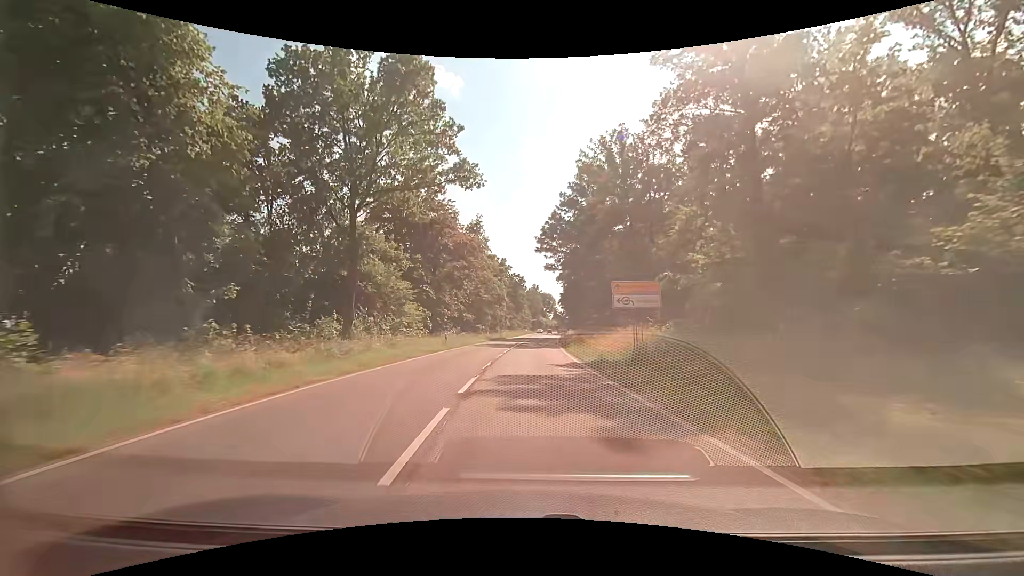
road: secondary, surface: asphalt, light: Day
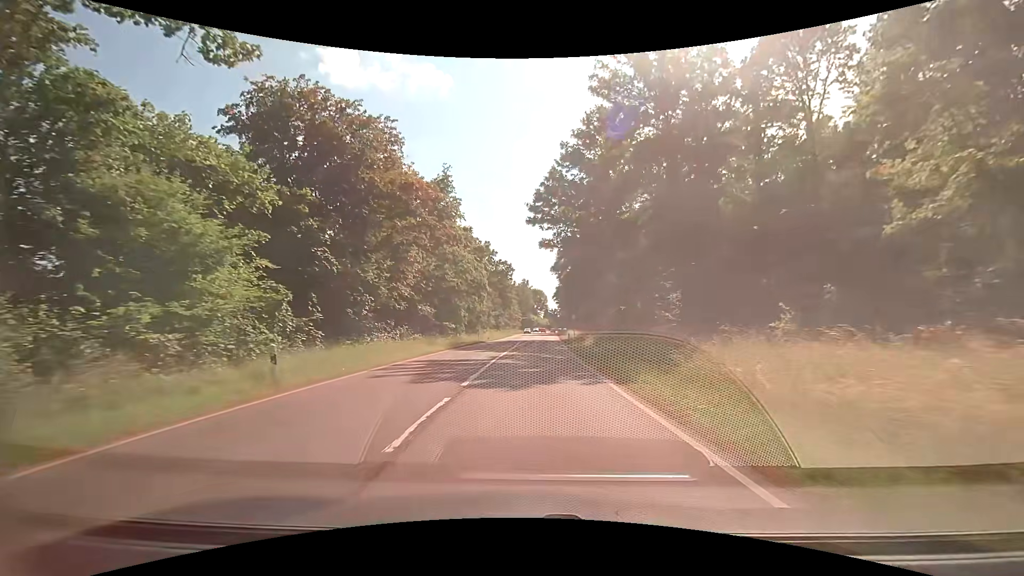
(+0.1, +22.9) m; +1°
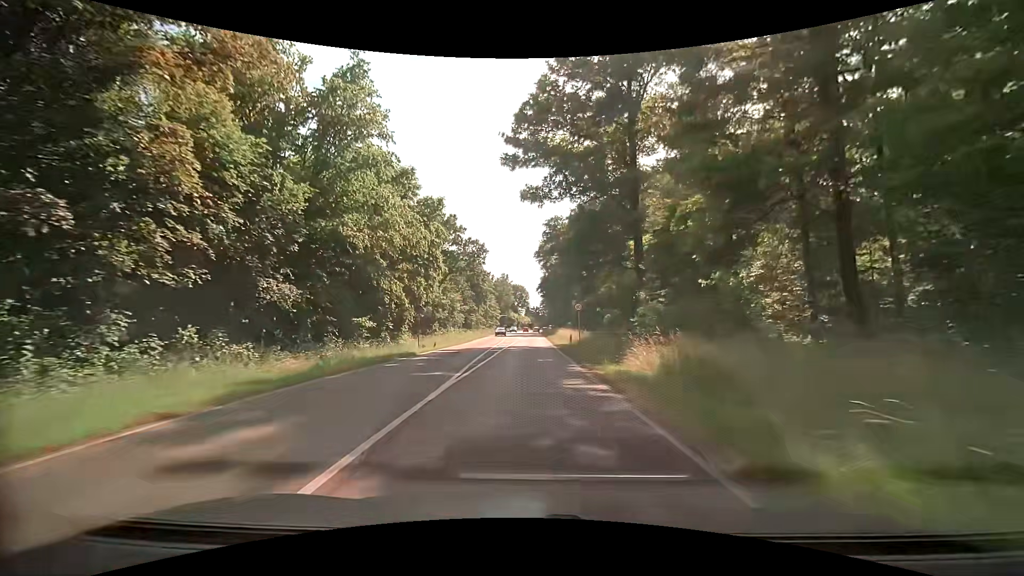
(+0.6, +23.1) m; +2°
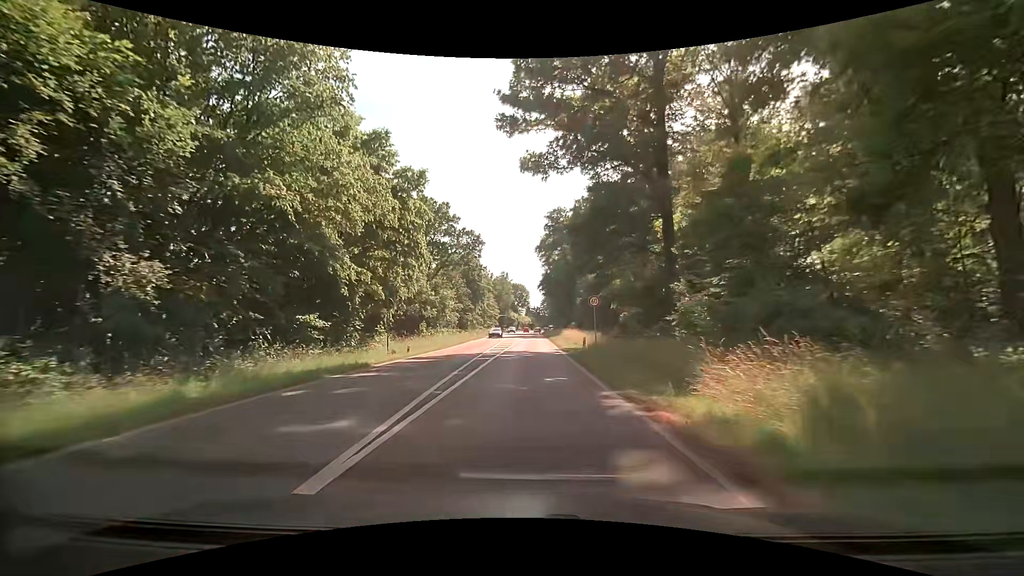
(0.0, +7.6) m; +1°
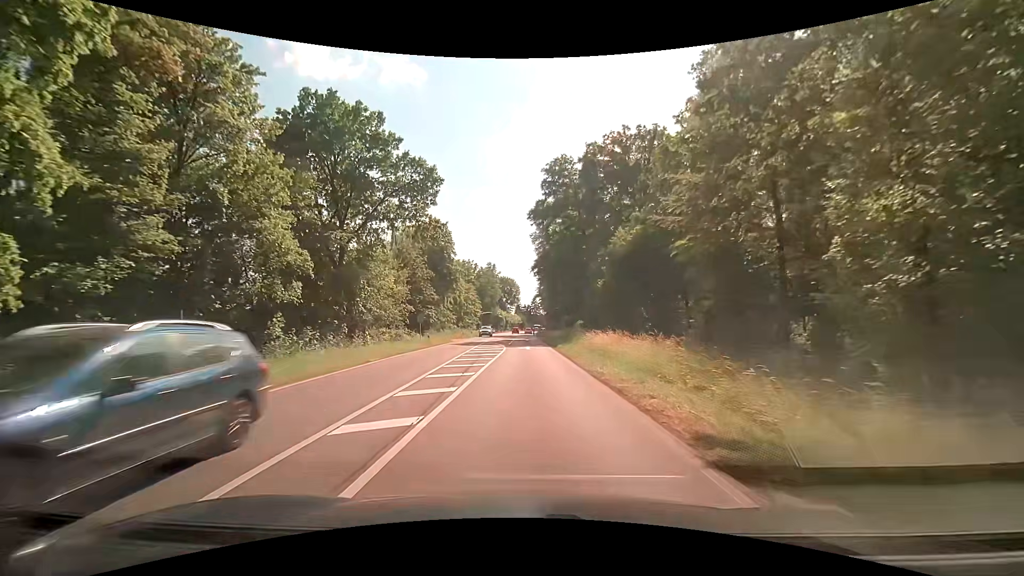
(0.0, +29.0) m; +1°
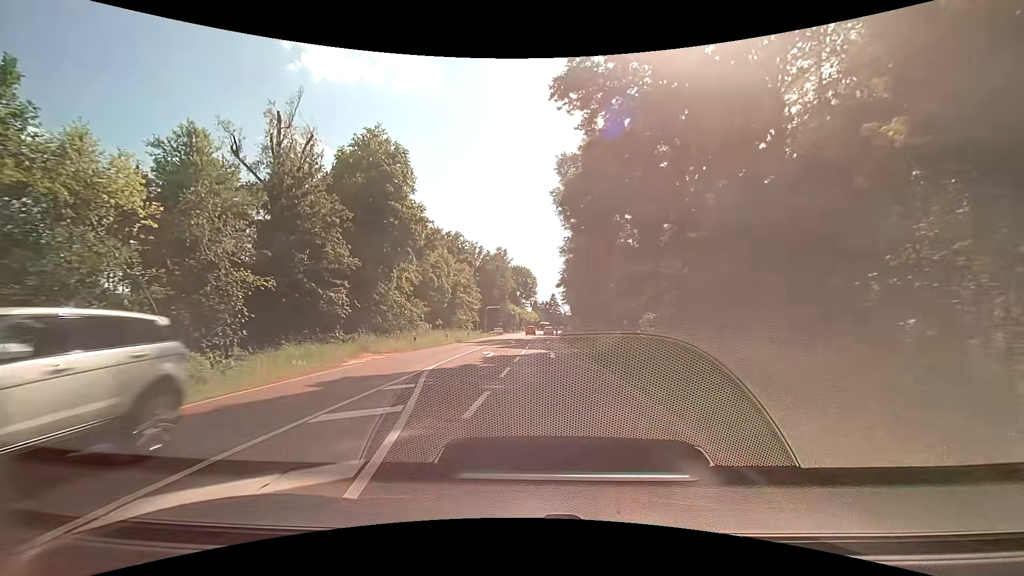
(-0.4, +34.8) m; -1°
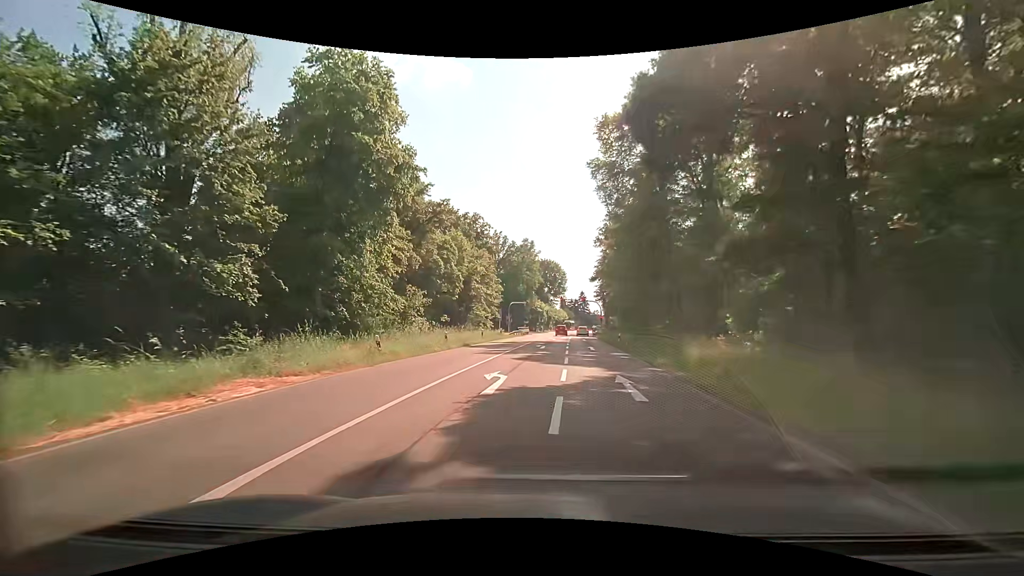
(-0.7, +12.7) m; -4°
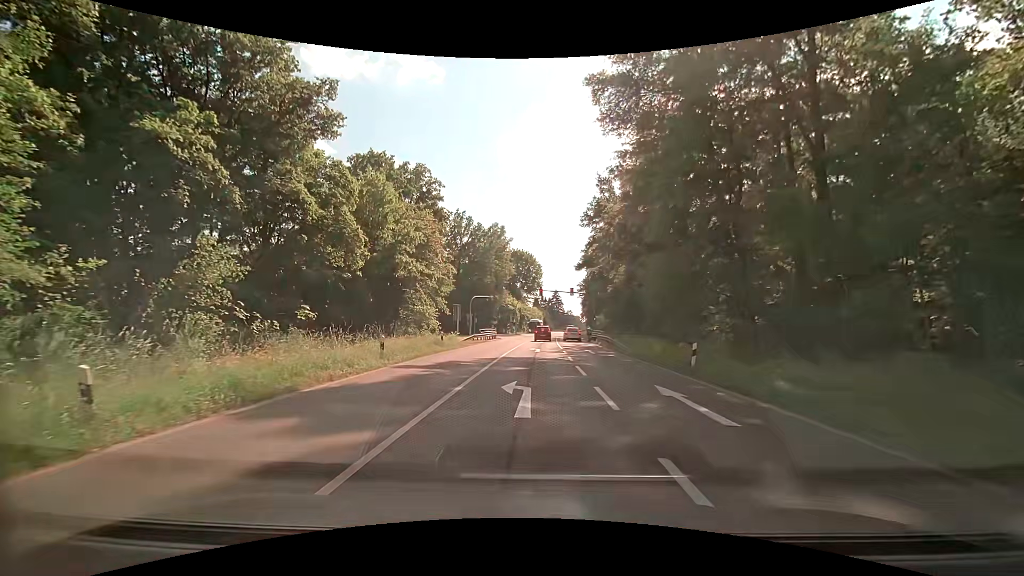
(+0.3, +21.9) m; +3°
